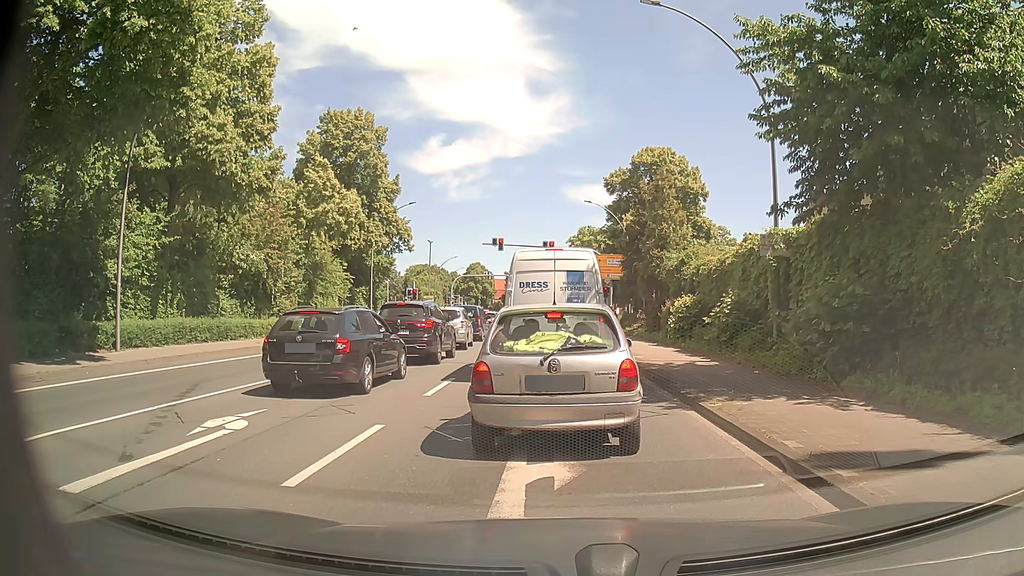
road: primary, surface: asphalt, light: Day
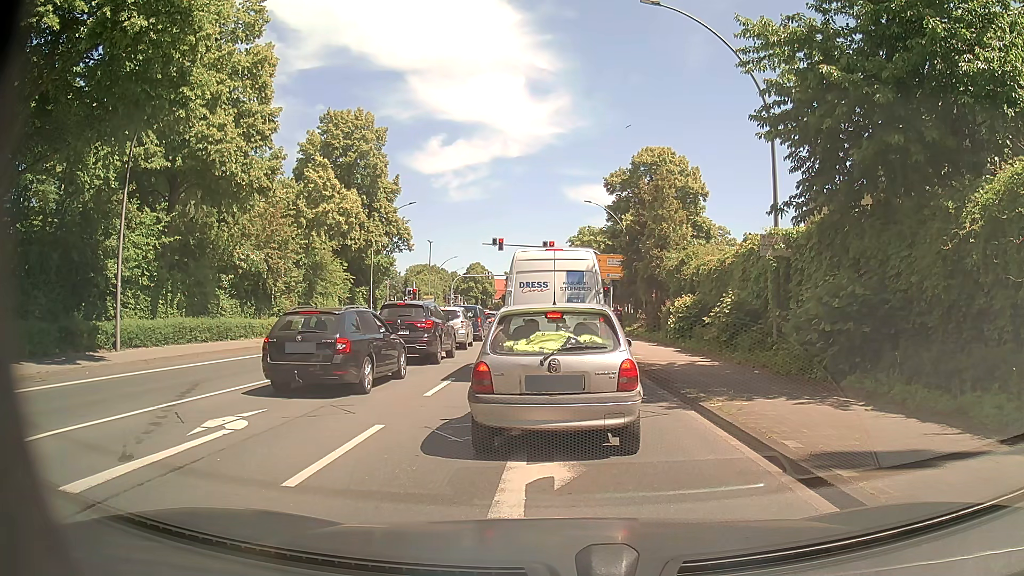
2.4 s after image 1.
(0.0, 0.0) m; 0°
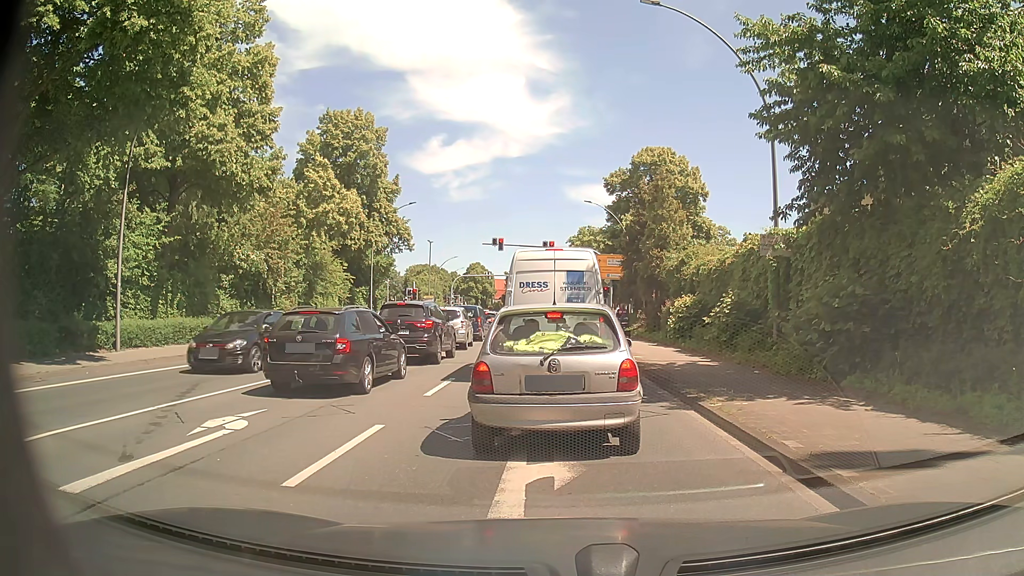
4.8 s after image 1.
(0.0, 0.0) m; 0°
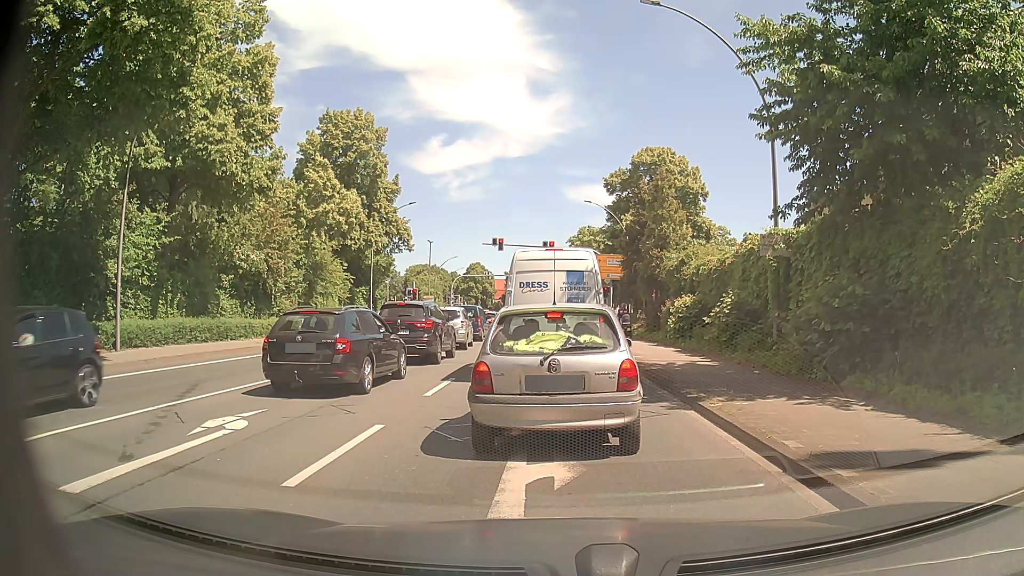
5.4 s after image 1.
(0.0, 0.0) m; 0°
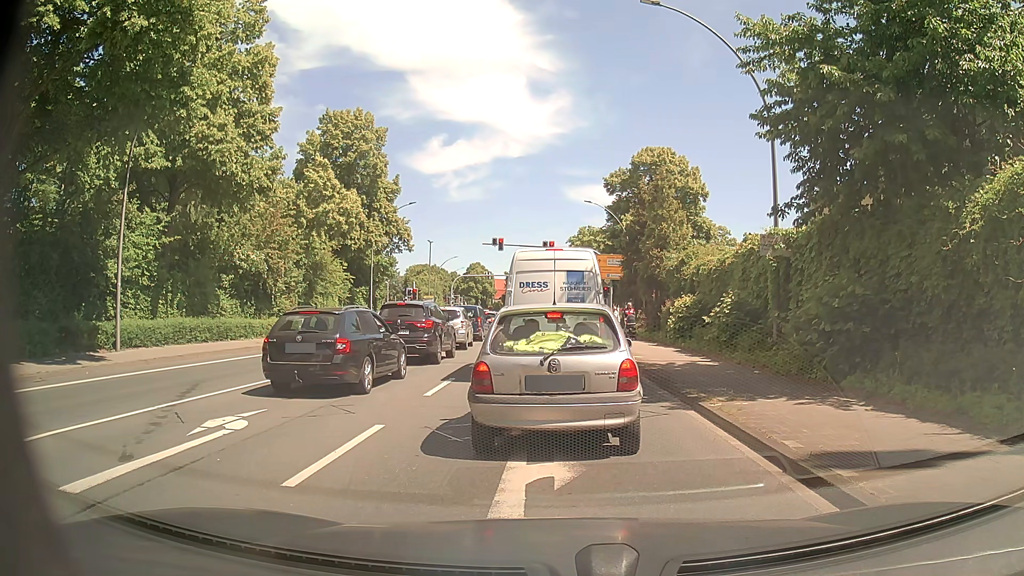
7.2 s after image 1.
(0.0, 0.0) m; 0°
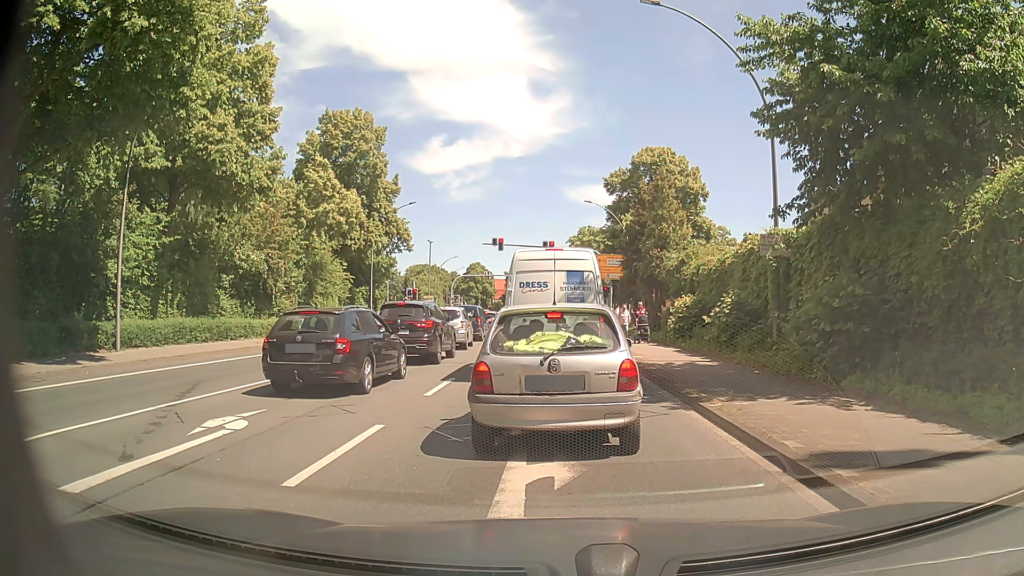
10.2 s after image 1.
(0.0, 0.0) m; 0°
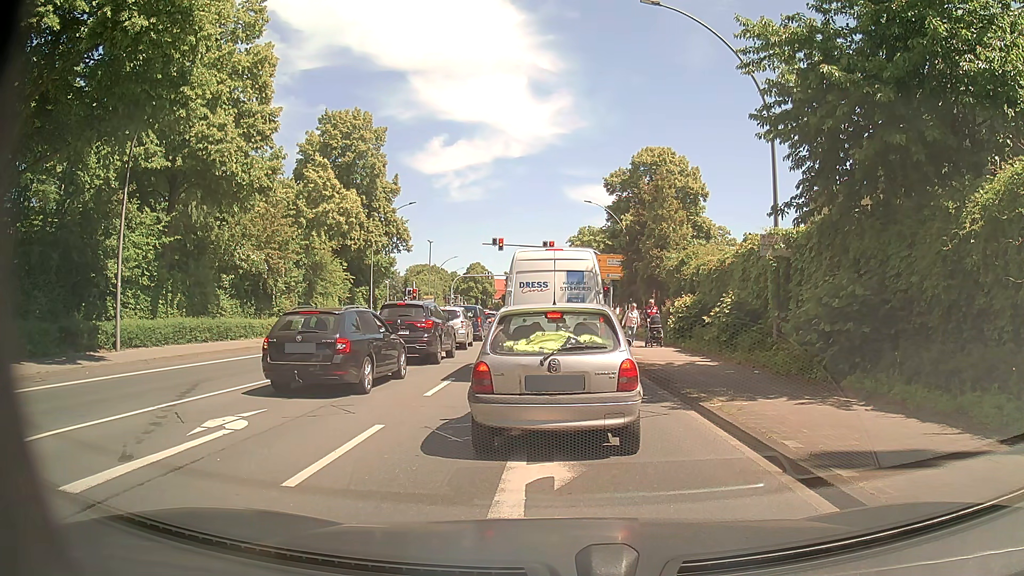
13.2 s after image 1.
(0.0, 0.0) m; 0°
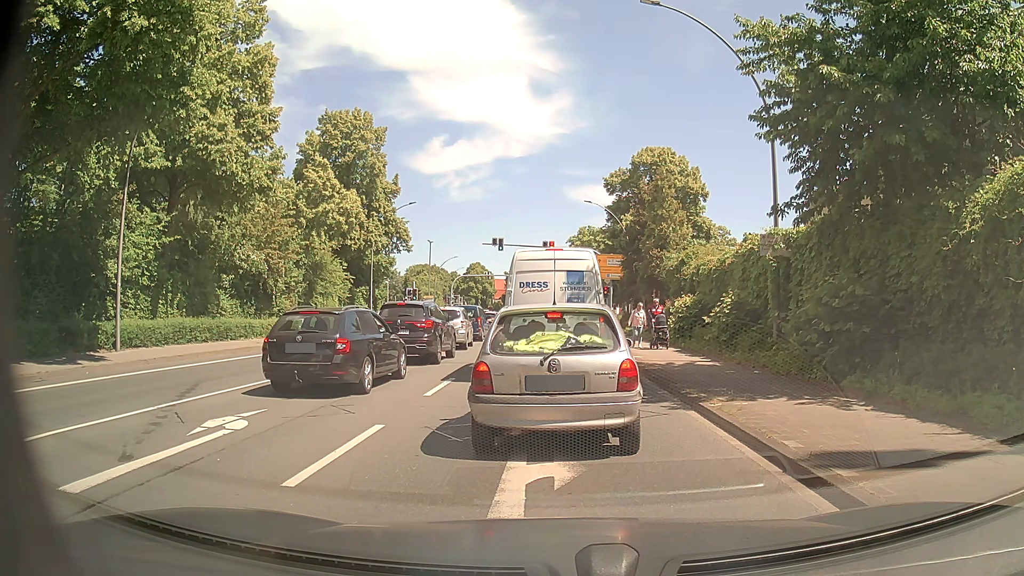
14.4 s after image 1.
(0.0, 0.0) m; 0°
(0, +10) (0, +20) (0, +30) (+1, +40) (+1, +50) (+1, +60) (+1, +70) (+1, +80) (+1, +90) (0, +100) m
